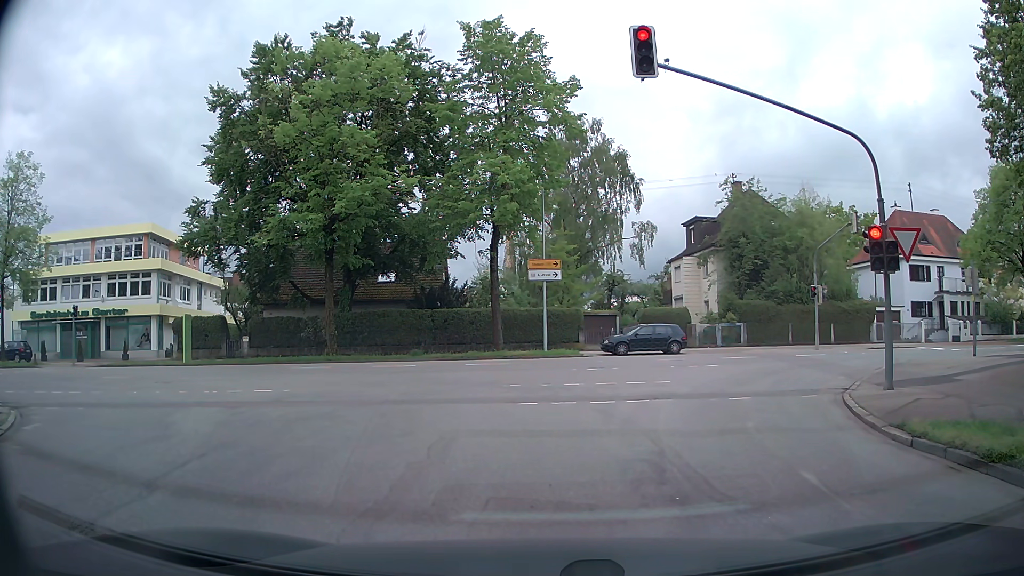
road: residential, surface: asphalt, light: Day
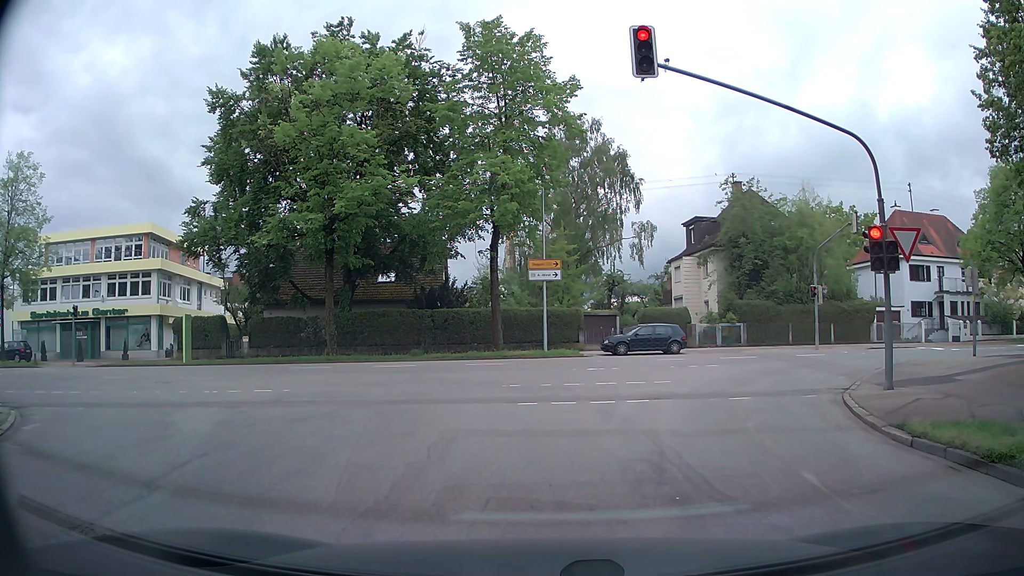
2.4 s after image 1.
(0.0, 0.0) m; 0°
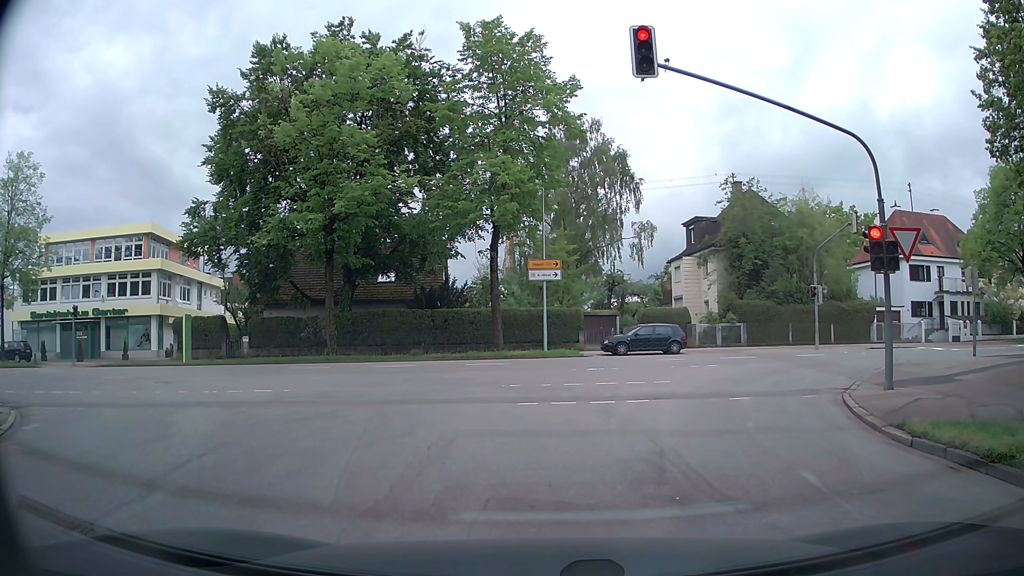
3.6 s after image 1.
(0.0, 0.0) m; 0°
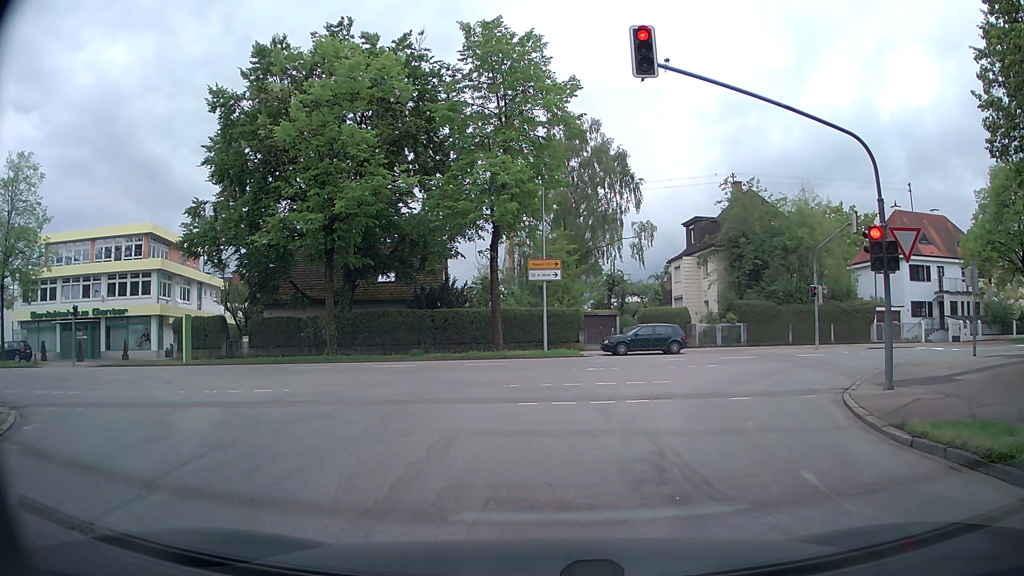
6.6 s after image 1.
(0.0, 0.0) m; 0°
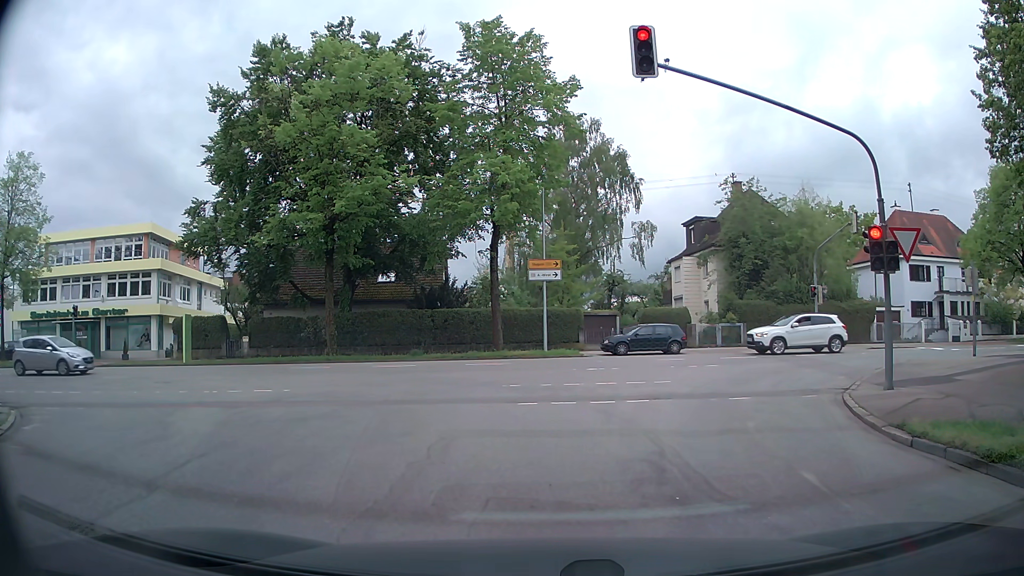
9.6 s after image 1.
(0.0, 0.0) m; 0°
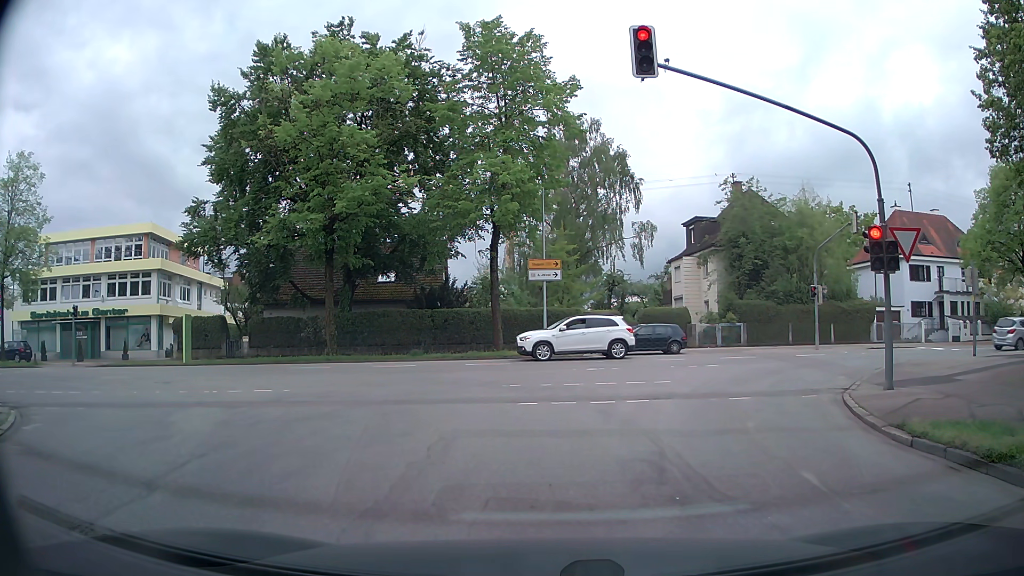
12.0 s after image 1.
(0.0, 0.0) m; 0°
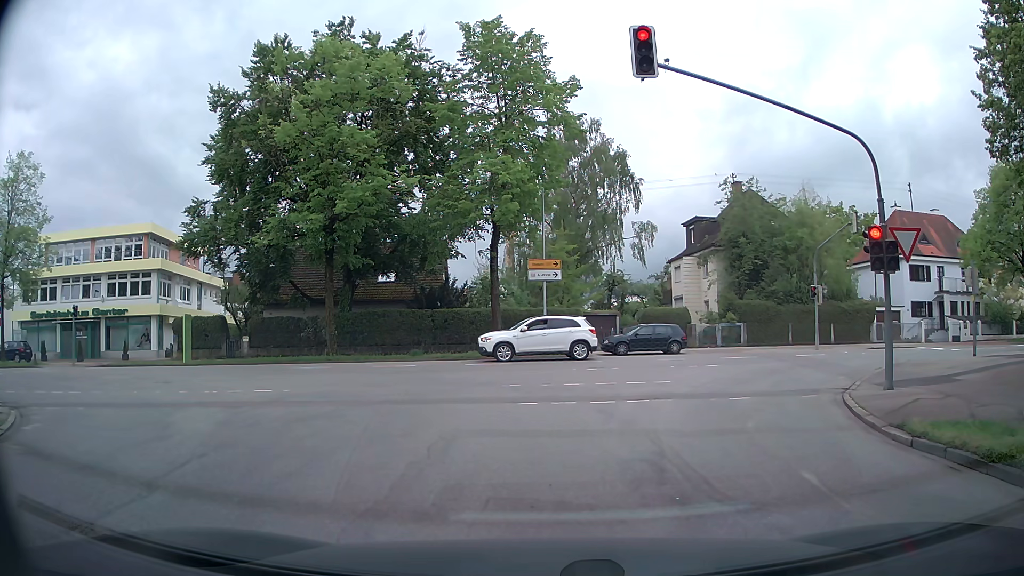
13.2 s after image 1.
(0.0, 0.0) m; 0°
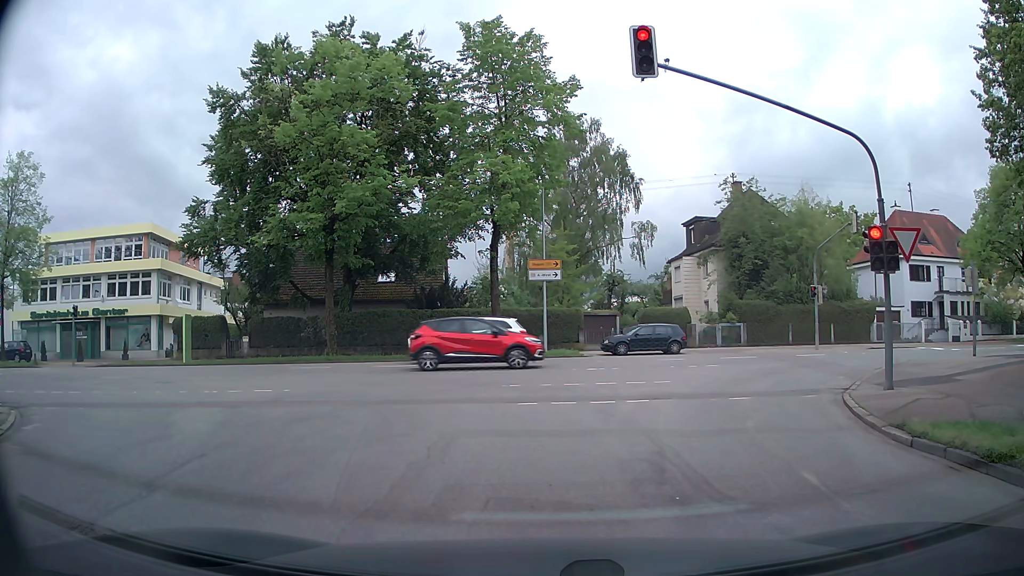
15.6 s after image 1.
(0.0, 0.0) m; 0°
